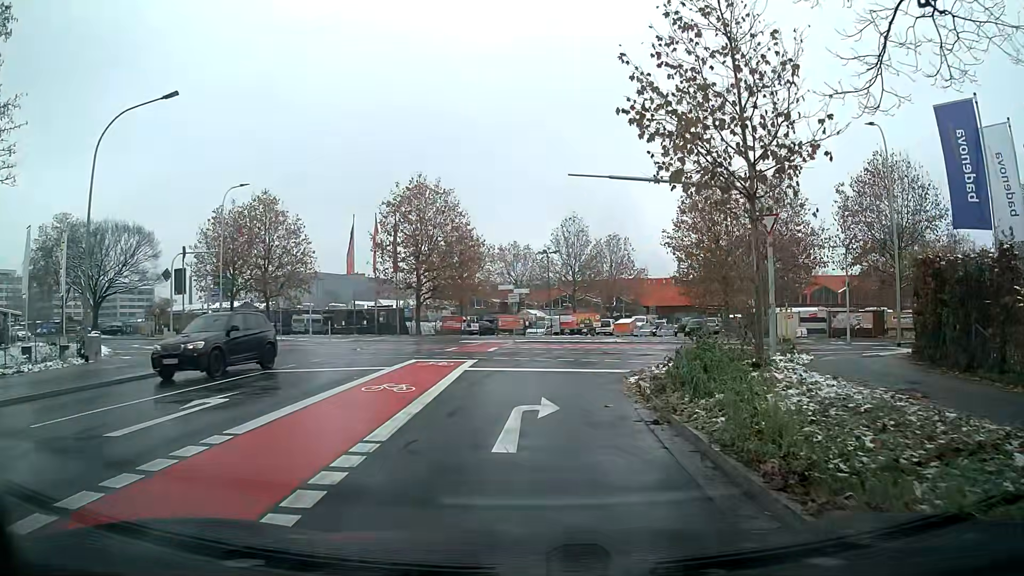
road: unclassified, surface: asphalt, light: Day
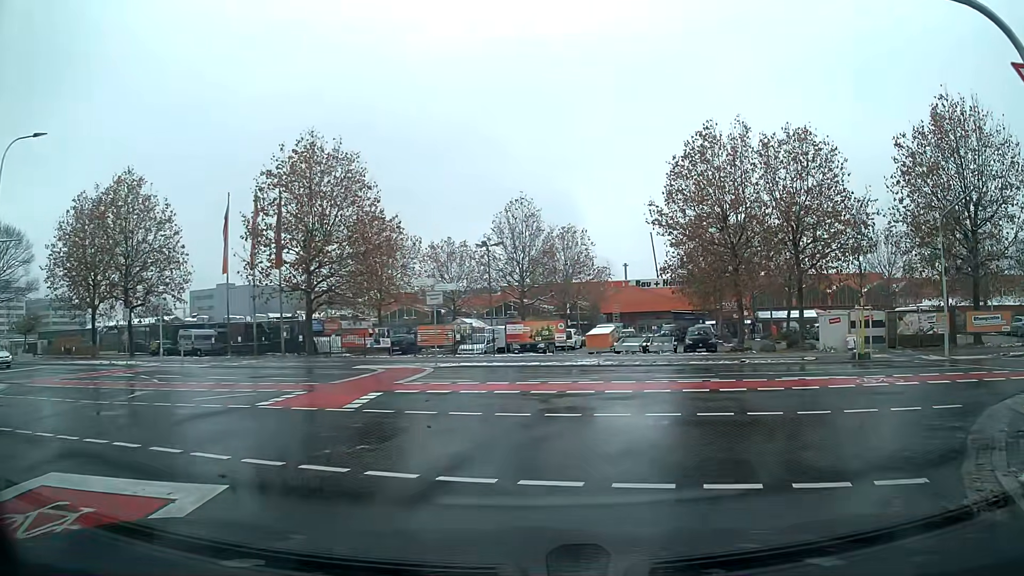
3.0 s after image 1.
(+0.5, +15.1) m; +7°
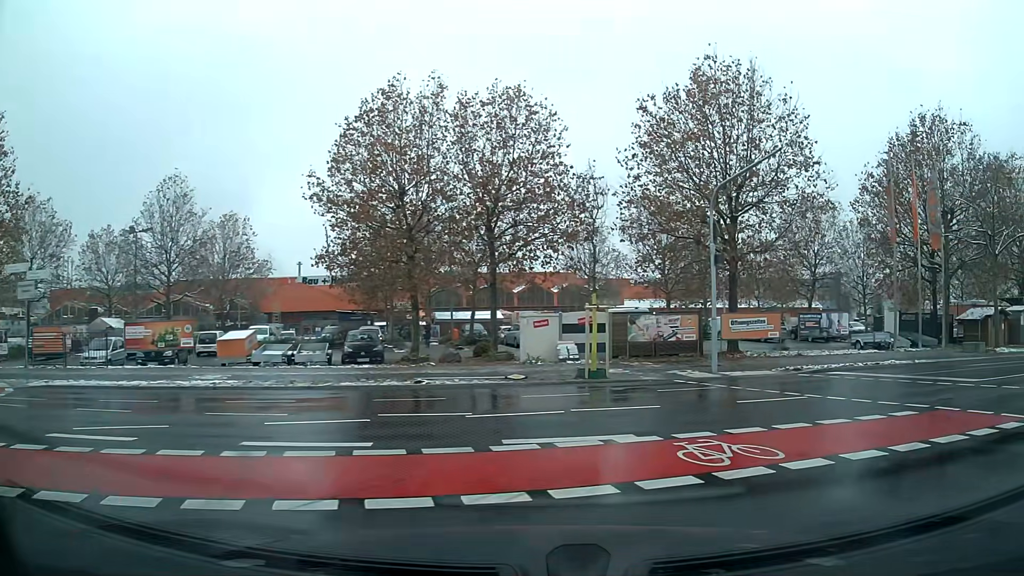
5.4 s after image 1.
(+1.6, +7.3) m; +28°
